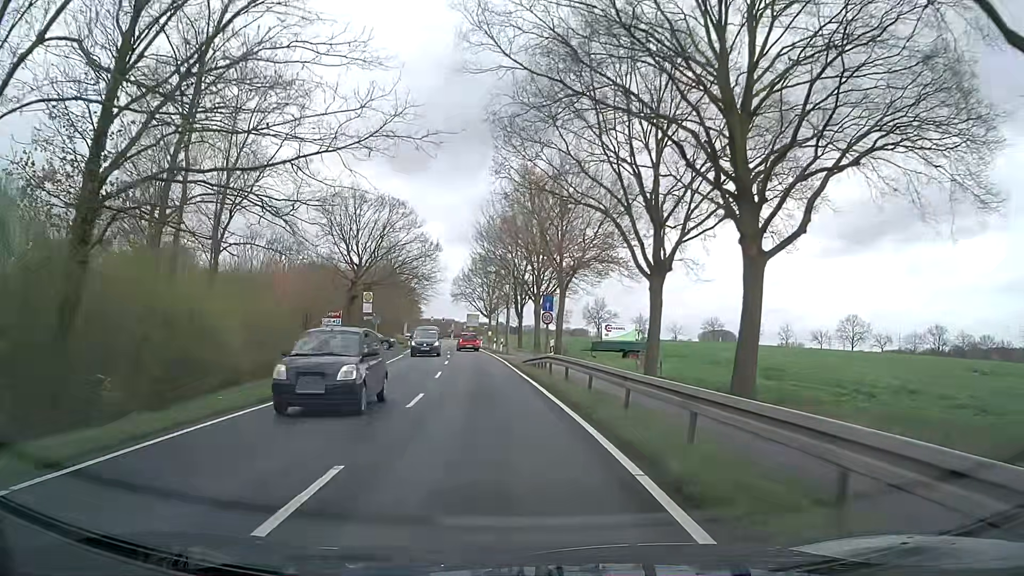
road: secondary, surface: asphalt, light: Day
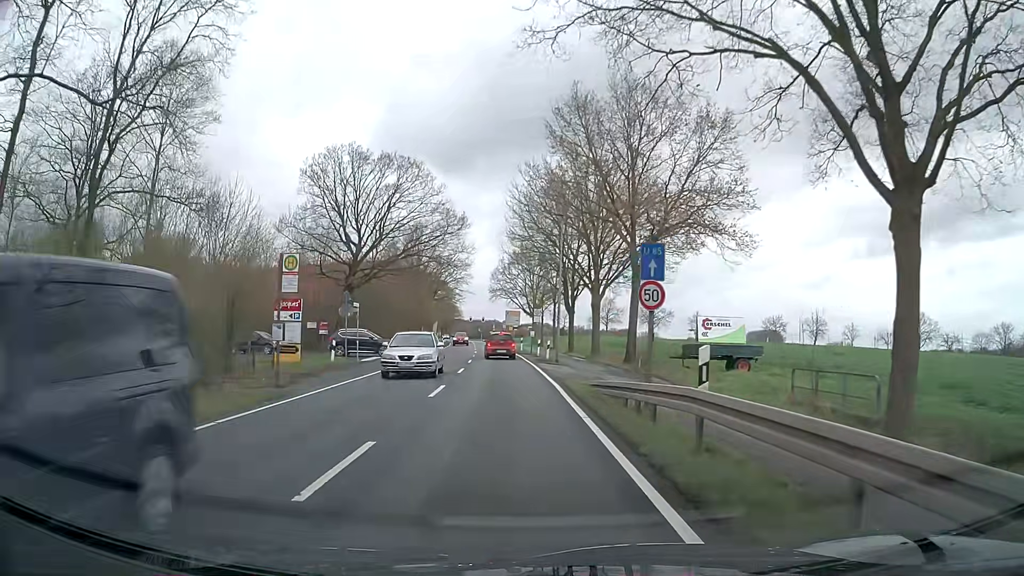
(-0.7, +16.3) m; -4°
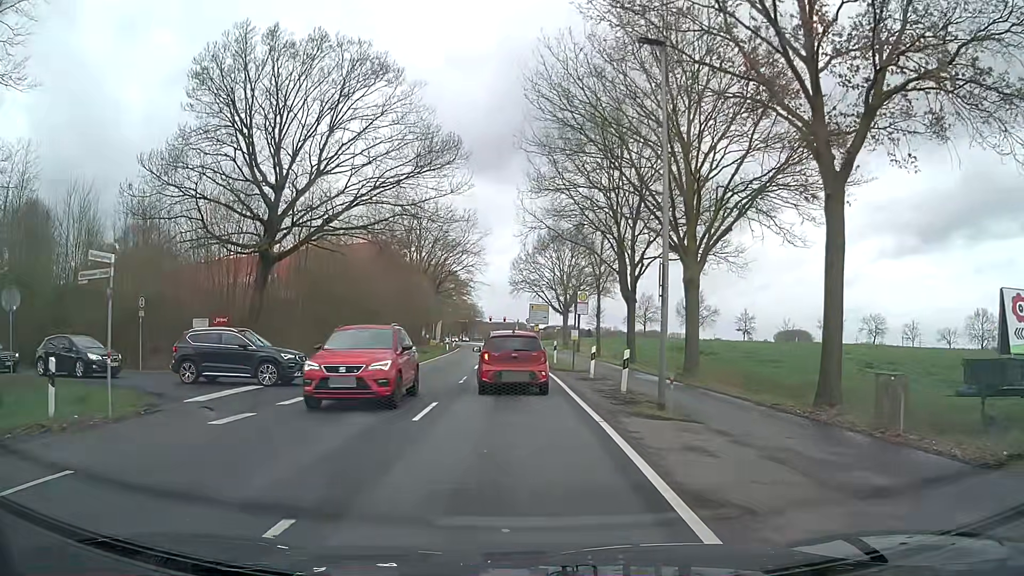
(-0.4, +21.4) m; -2°
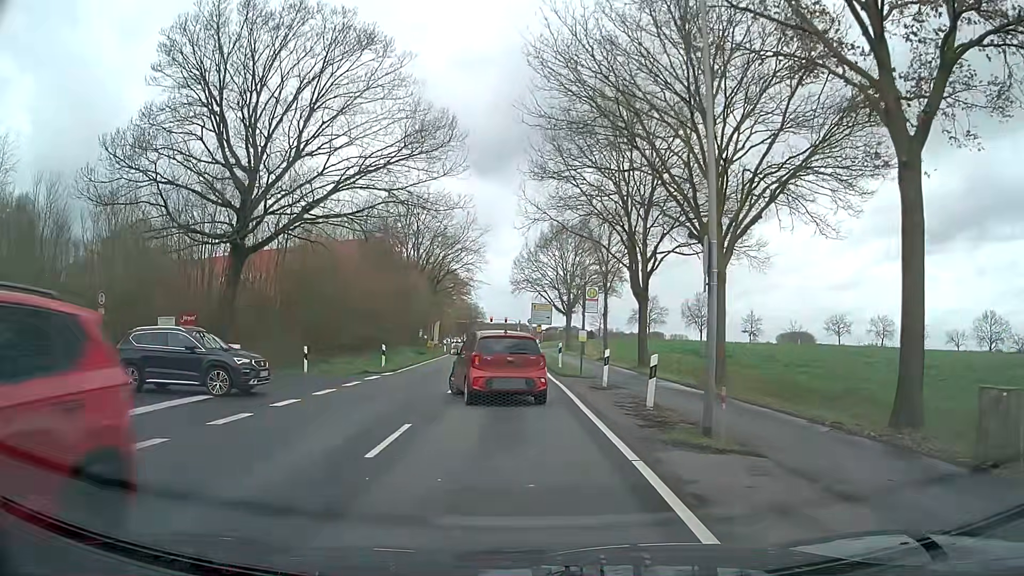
(0.0, +3.3) m; -1°
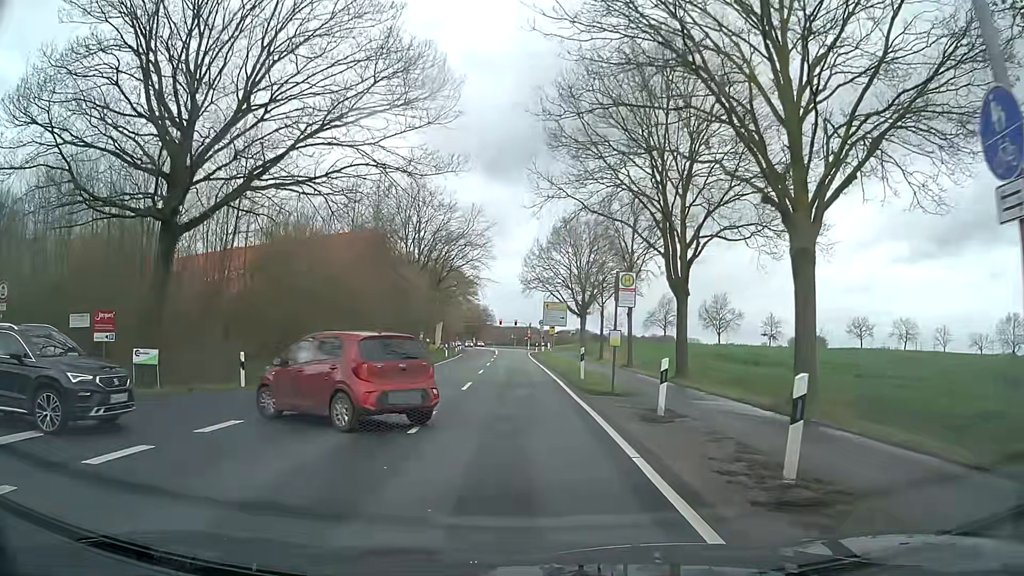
(0.0, +6.9) m; 0°
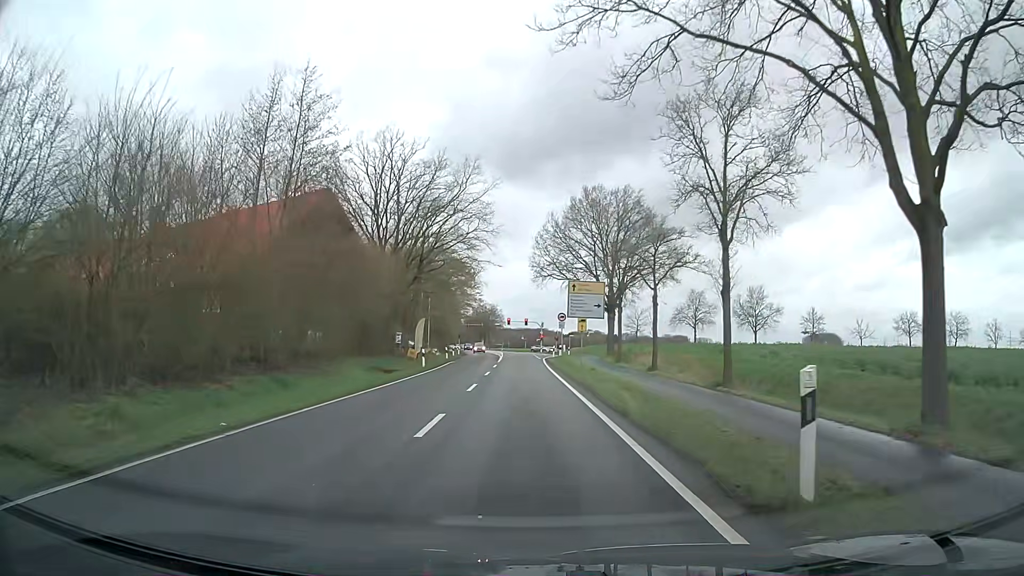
(-0.5, +18.7) m; -1°
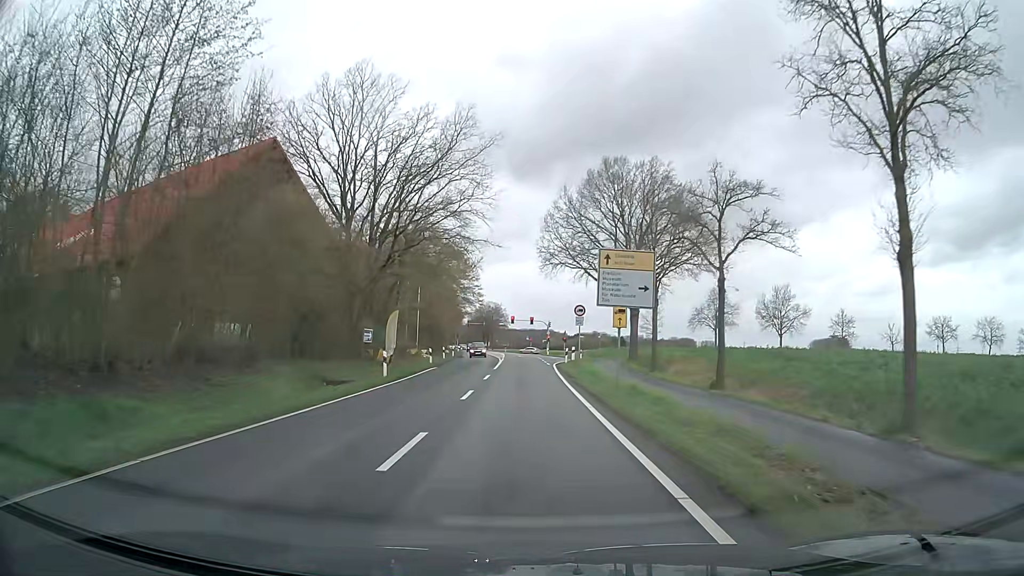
(-0.1, +11.8) m; -1°
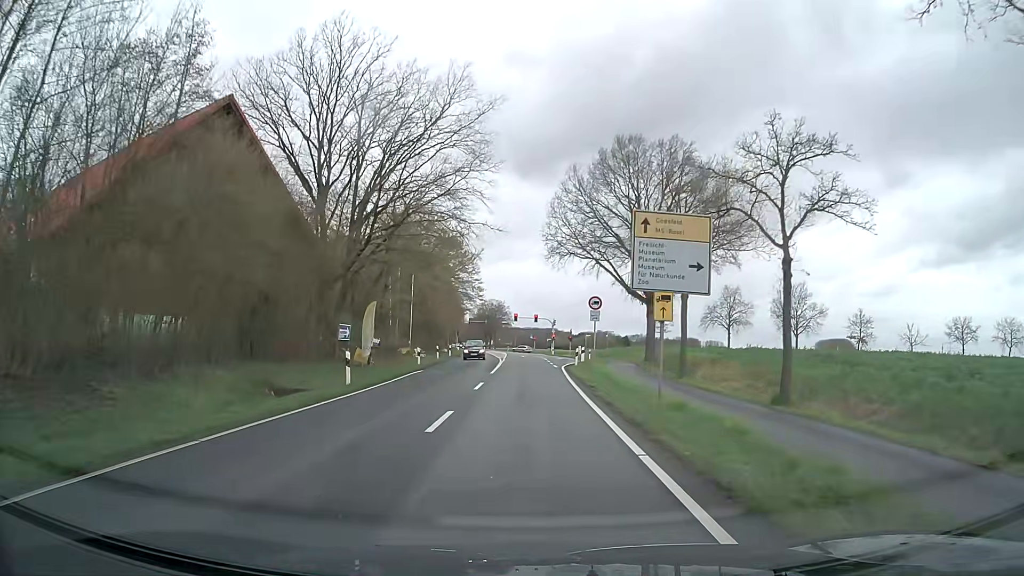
(0.0, +6.1) m; 0°
